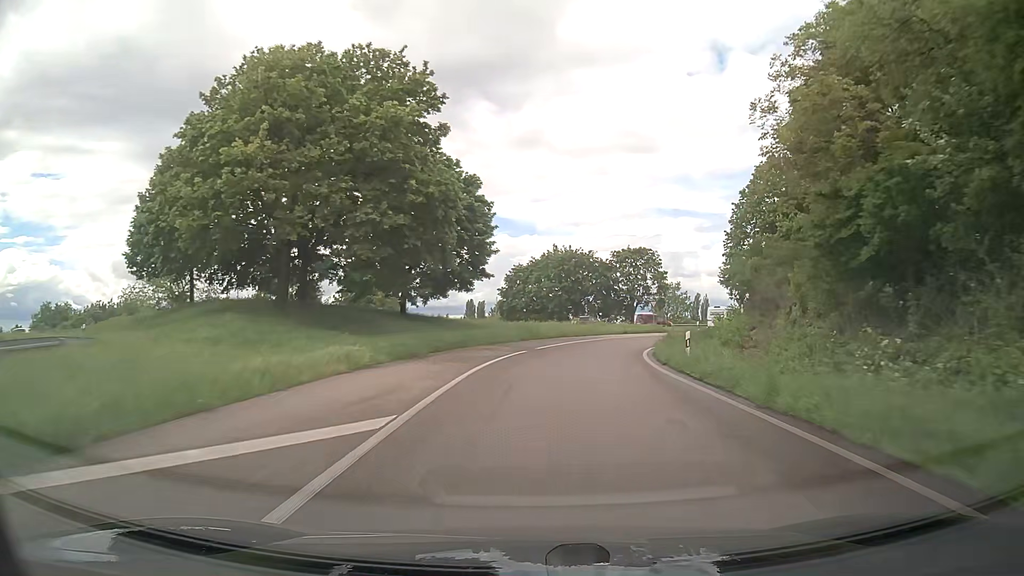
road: trunk_link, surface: asphalt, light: Day
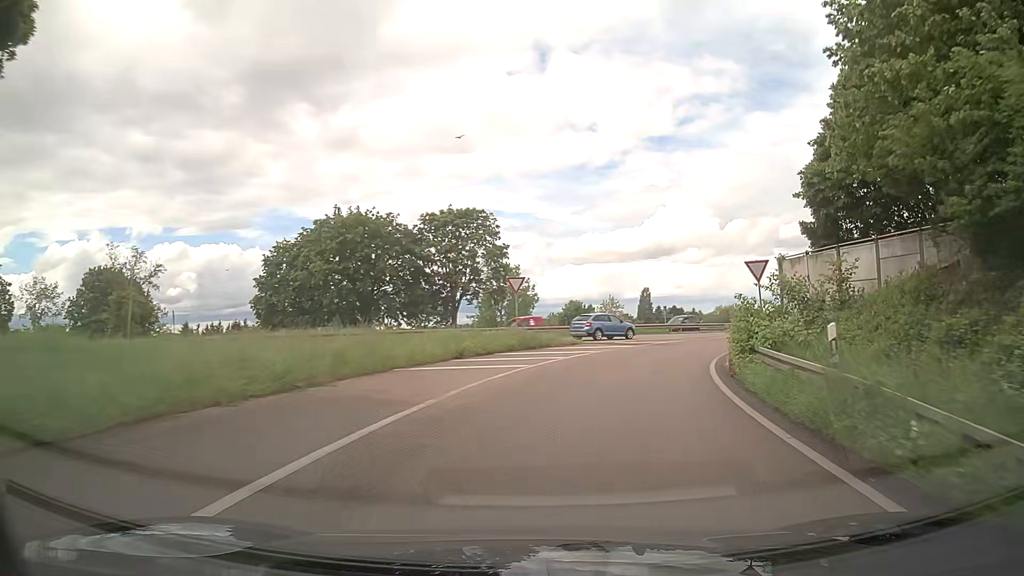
(+3.4, +35.1) m; +15°
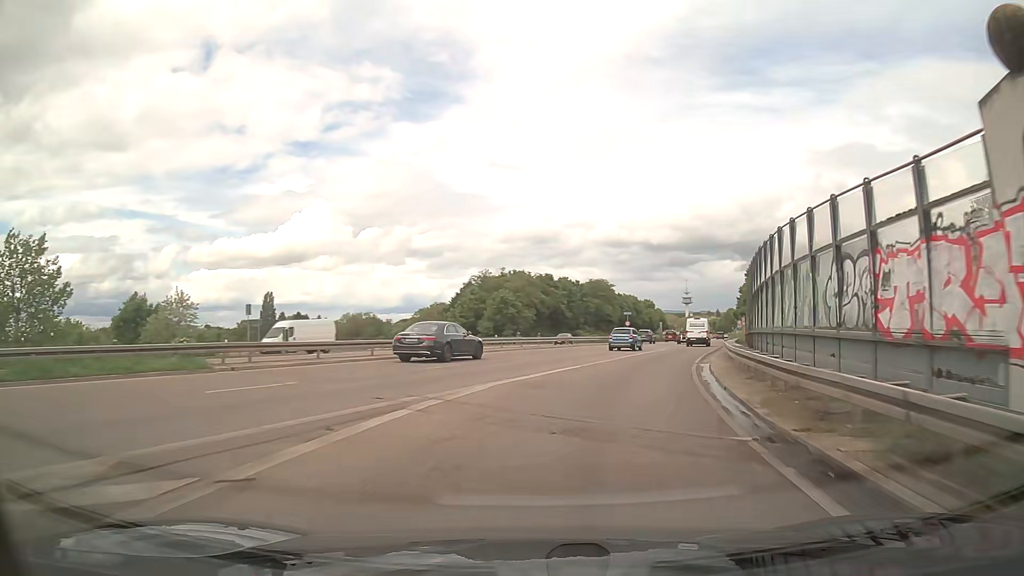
(+8.9, +32.3) m; +32°
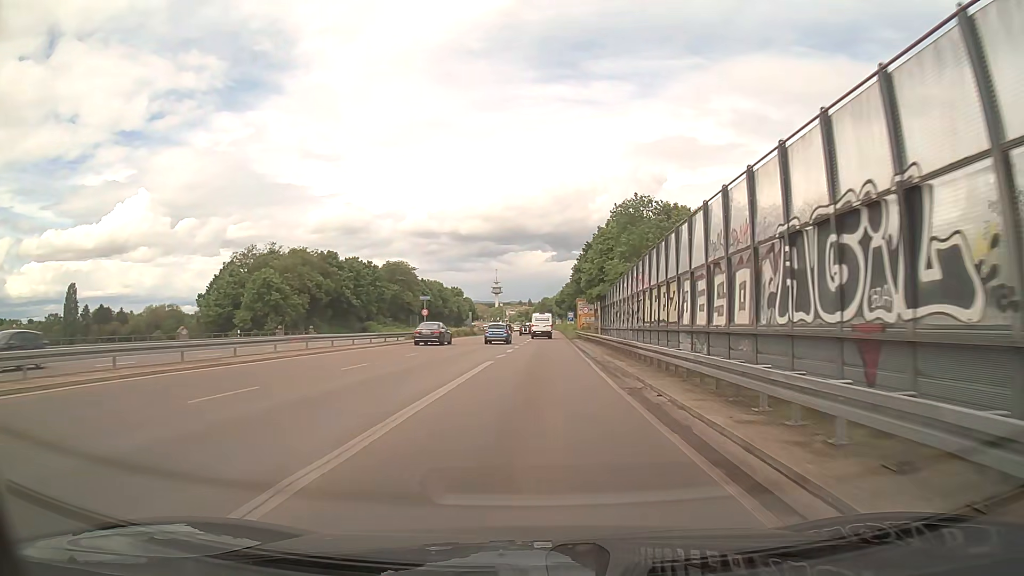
(+4.6, +25.8) m; +17°
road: trunk
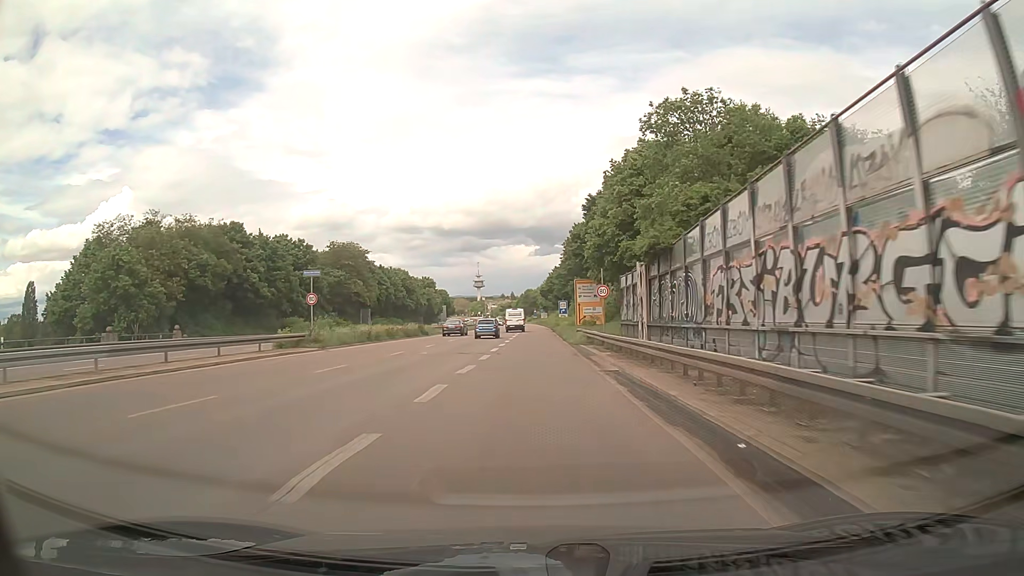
(+0.7, +28.7) m; +1°
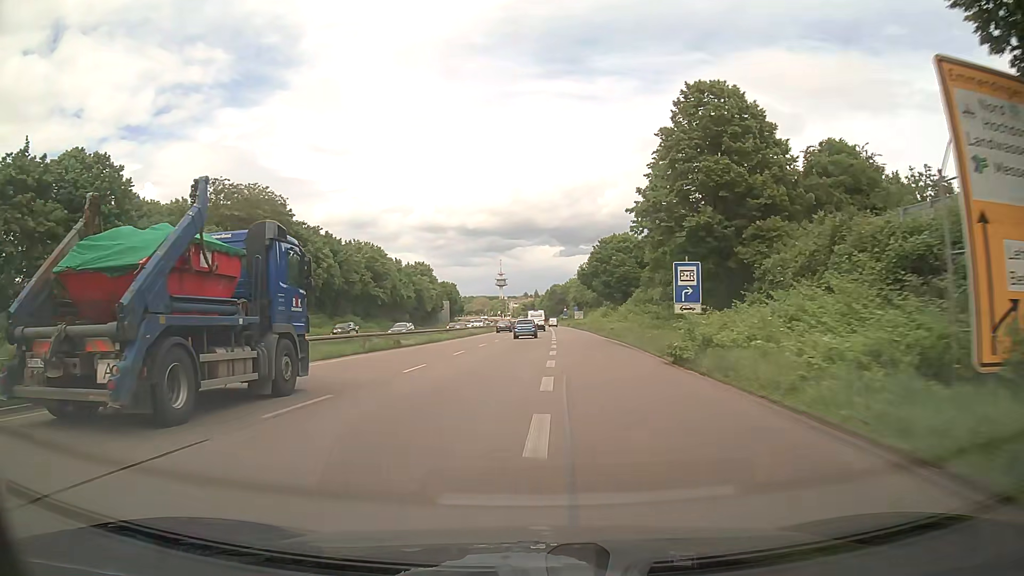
(-0.9, +53.3) m; -2°
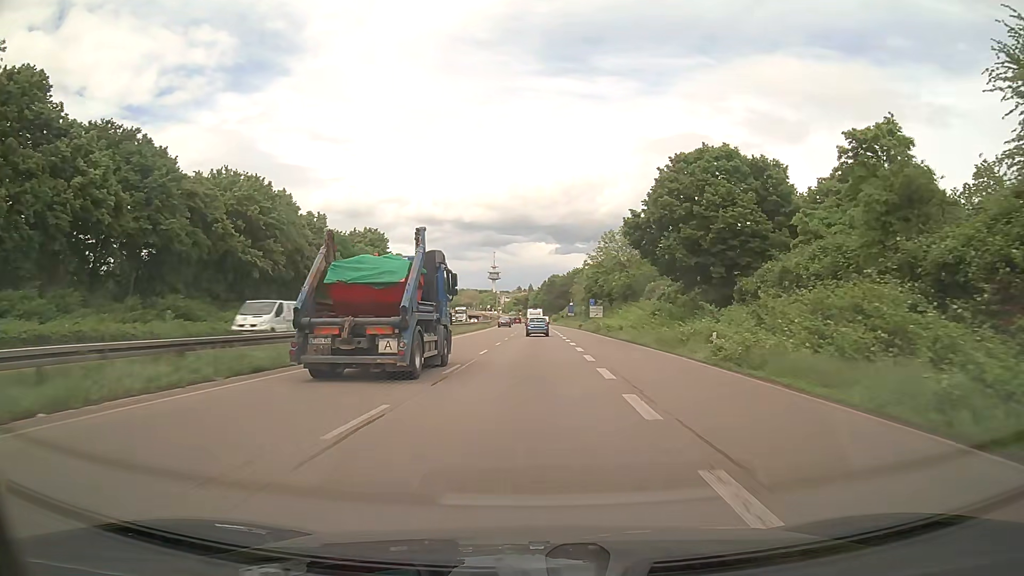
(0.0, +46.6) m; 0°
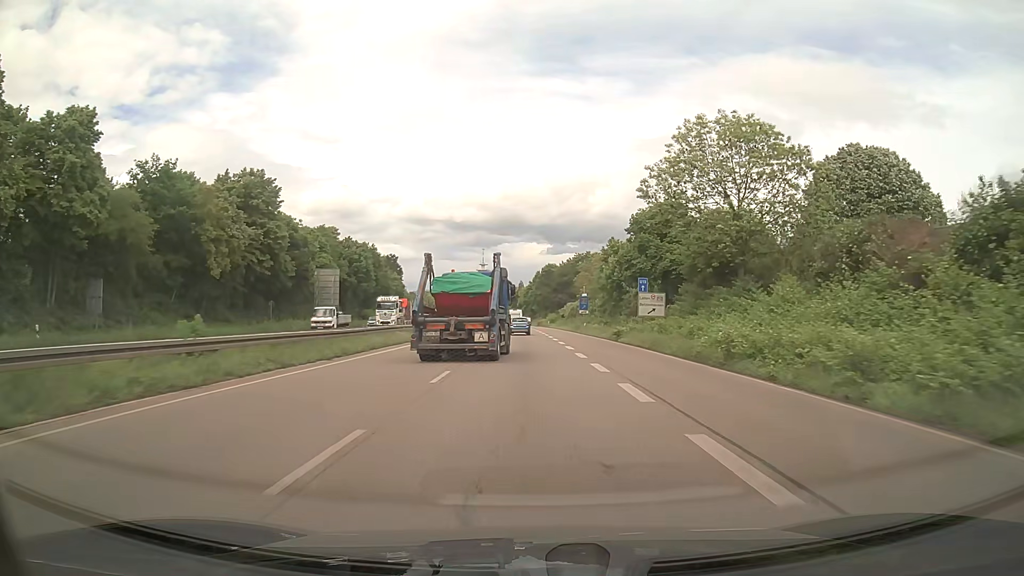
(+0.5, +47.1) m; +1°
(0, +10) (0, +20) (0, +30) (0, +40) (-1, +50) (-1, +60) (-1, +70) (-2, +80) (-2, +90) (-2, +100) m
